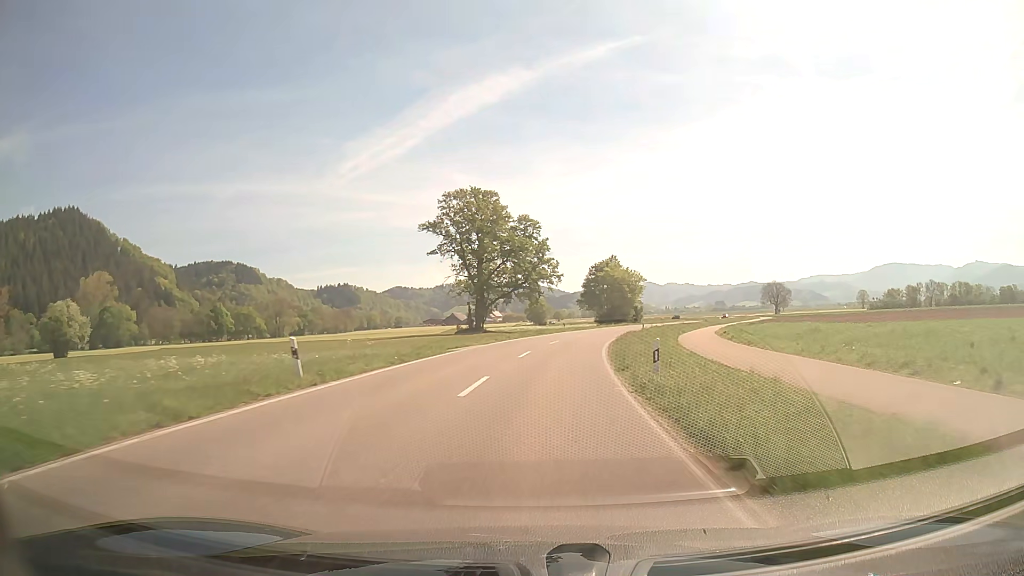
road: secondary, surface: asphalt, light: Day
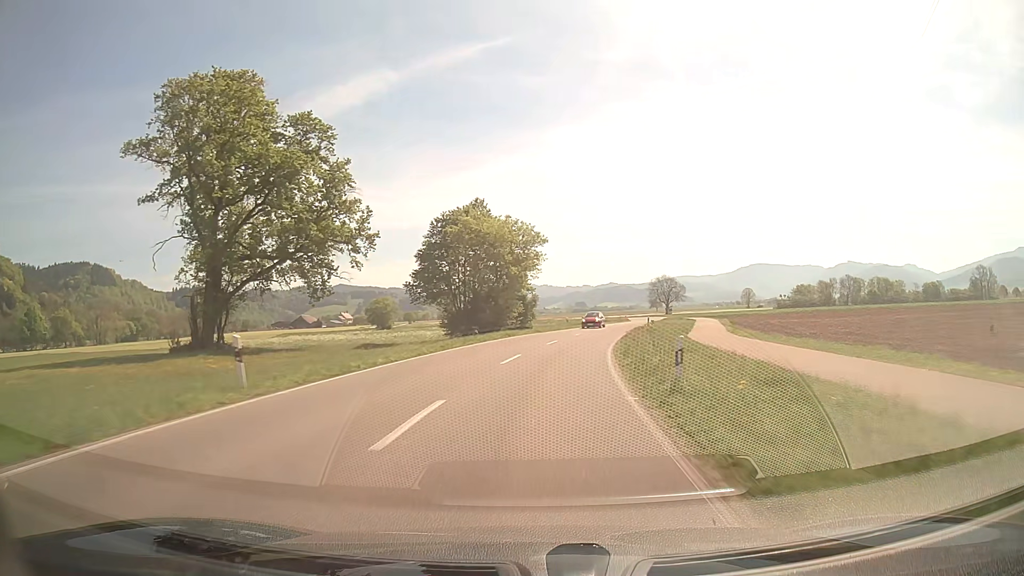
(+5.9, +52.5) m; +12°
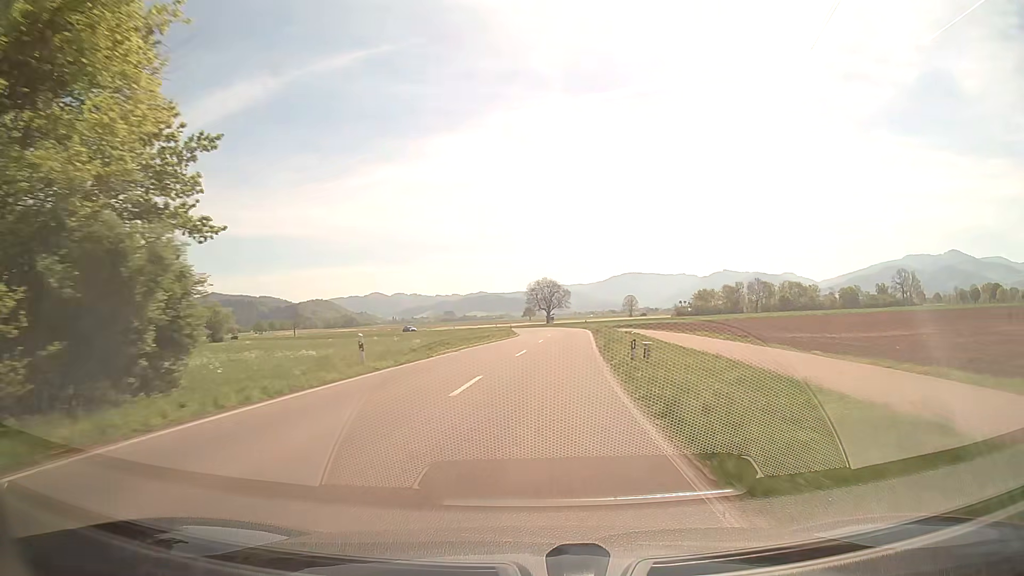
(+4.3, +42.3) m; +11°
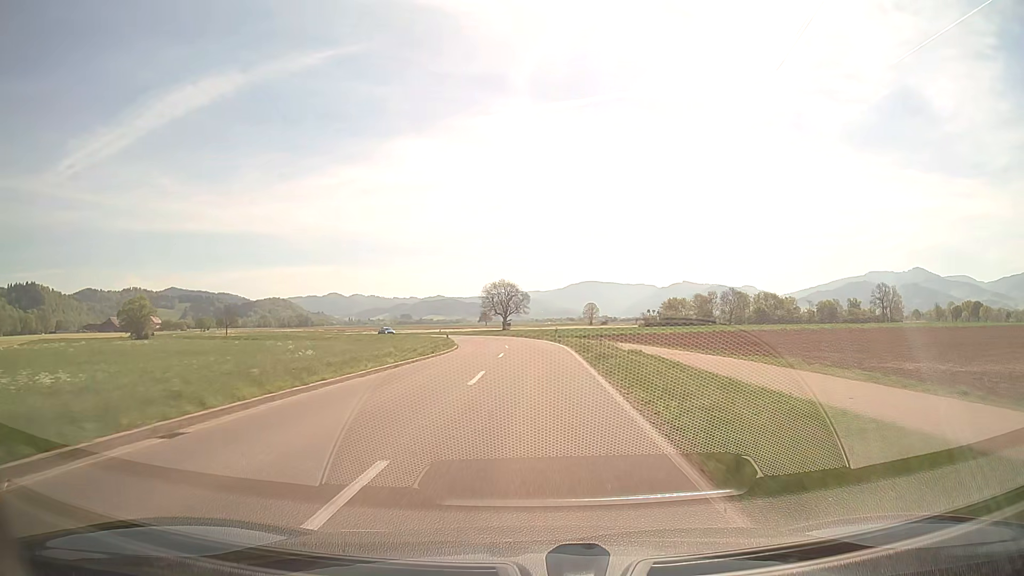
(+0.8, +21.3) m; +4°
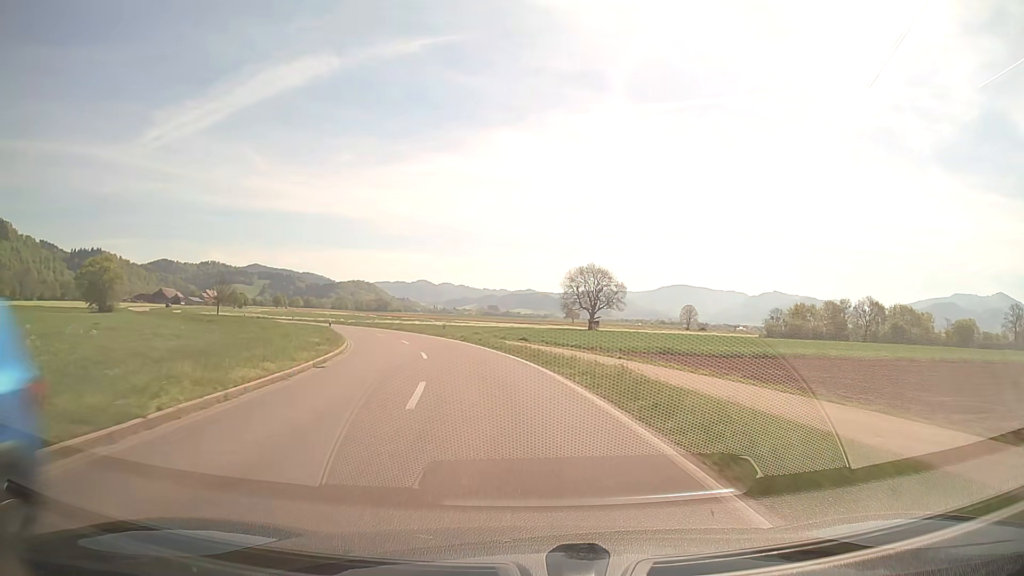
(-0.8, +52.9) m; -6°
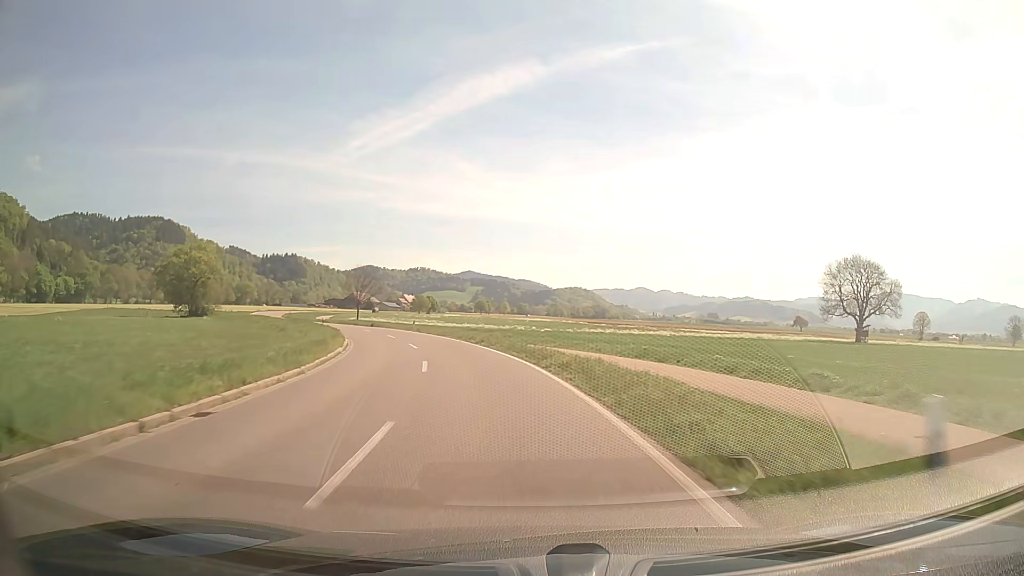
(-6.9, +41.1) m; -19°
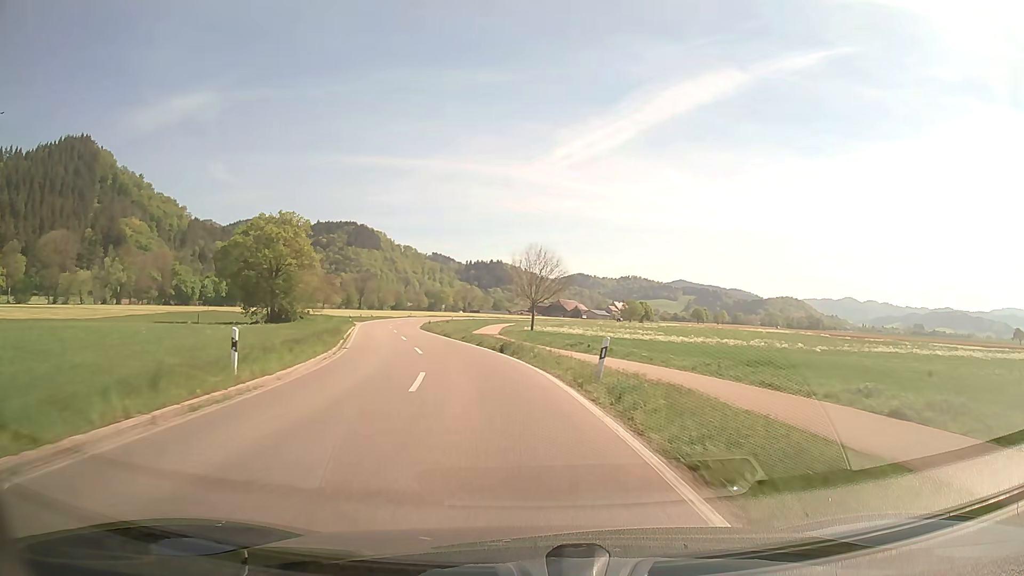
(-6.1, +40.7) m; -17°
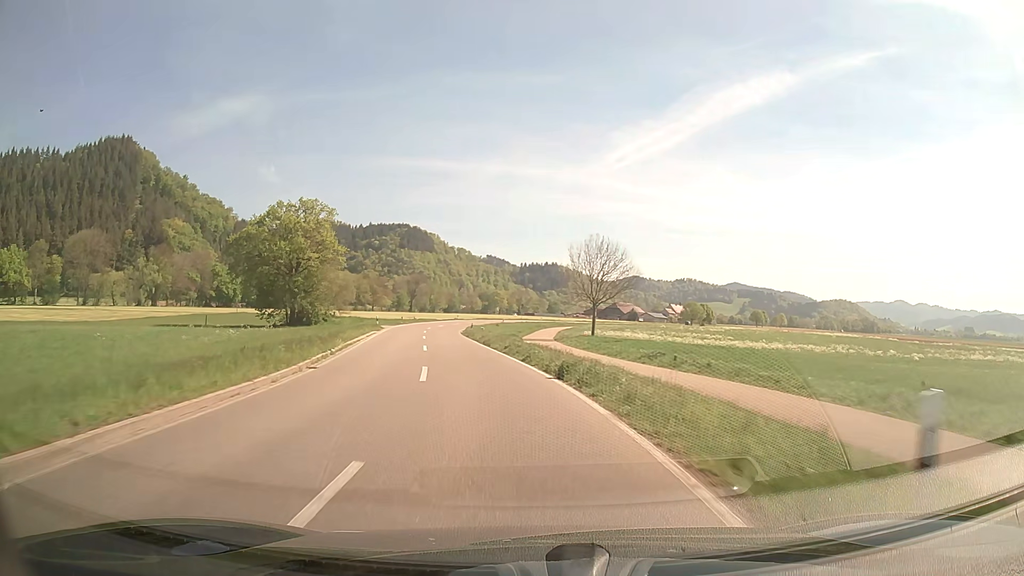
(-0.5, +10.2) m; -5°
(0, +10) (-2, +20) (-3, +30) (-5, +40) (-6, +50) (-7, +60) (-8, +69) (-9, +79) (-8, +89) (-8, +99) m
